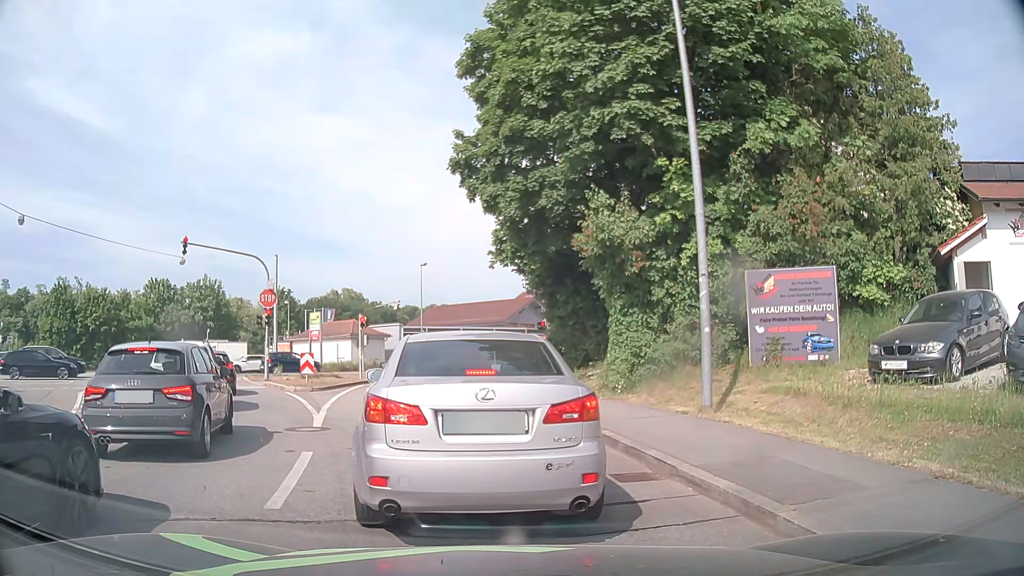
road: tertiary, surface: asphalt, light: Day
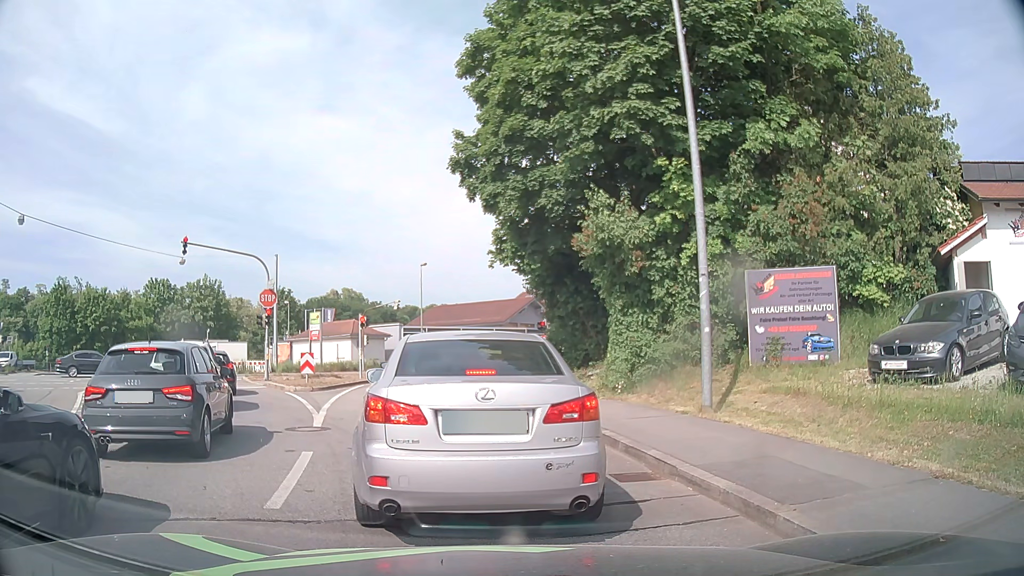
(0.0, +0.1) m; 0°
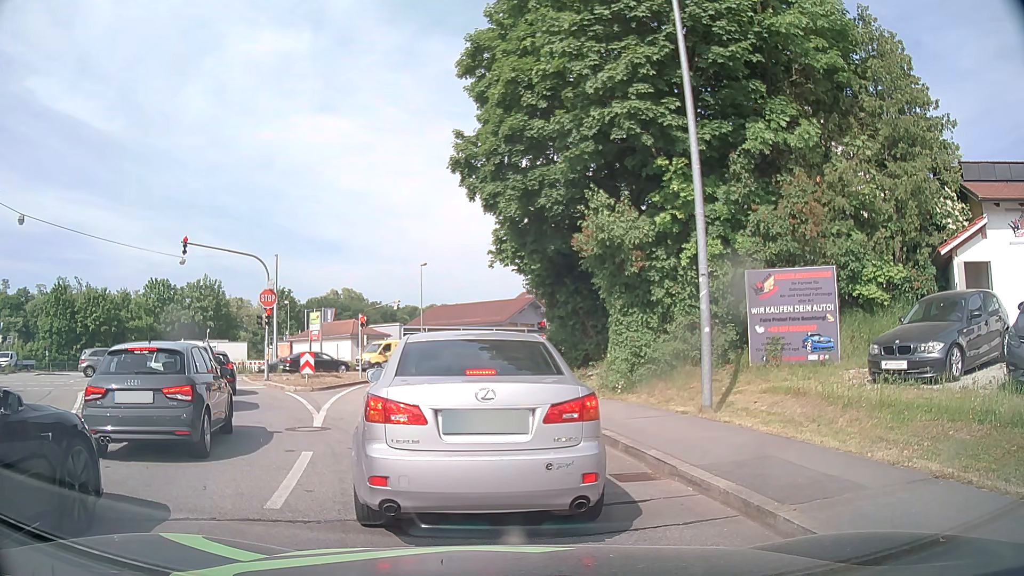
(0.0, 0.0) m; 0°
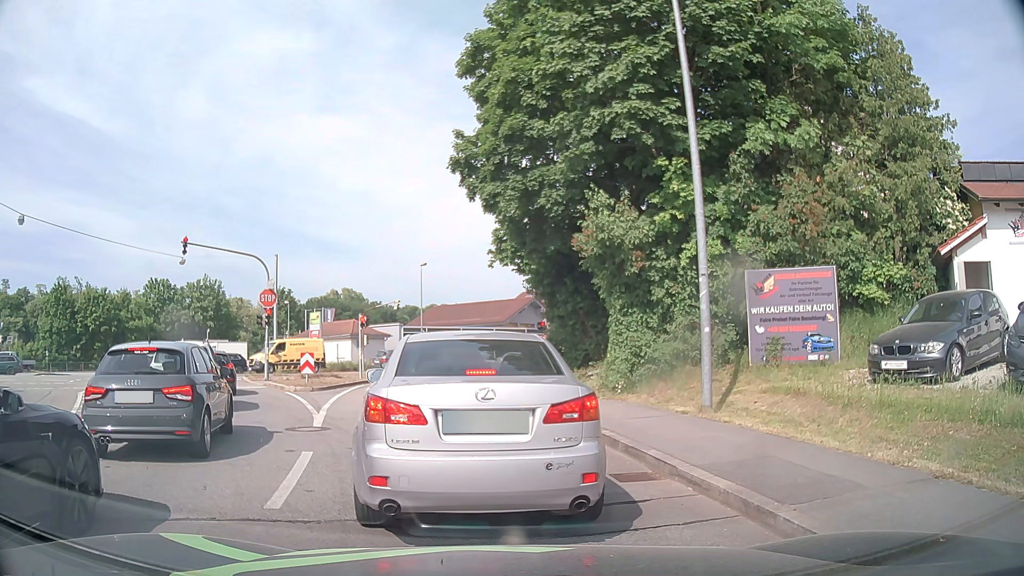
(0.0, 0.0) m; 0°
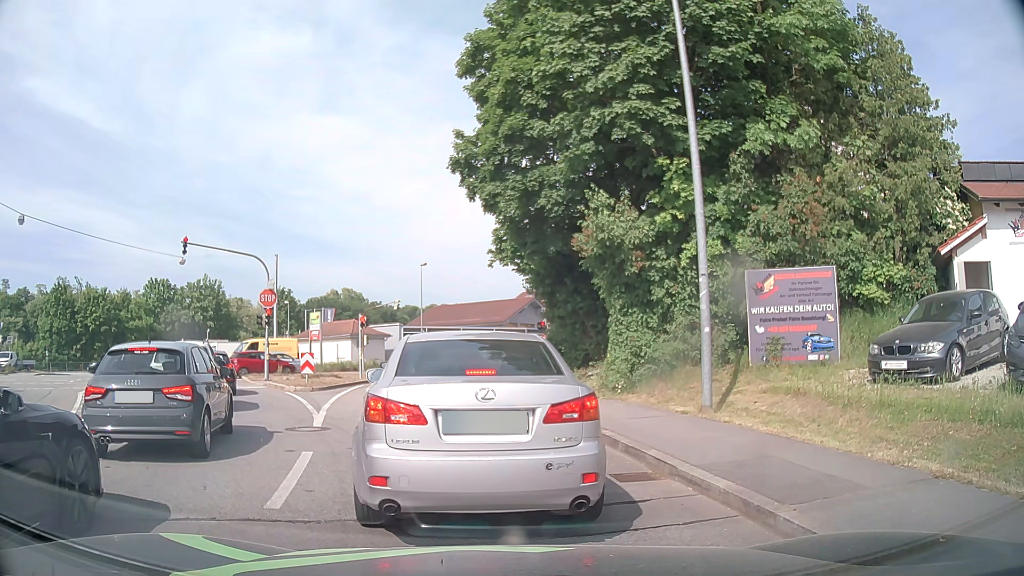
(0.0, 0.0) m; 0°
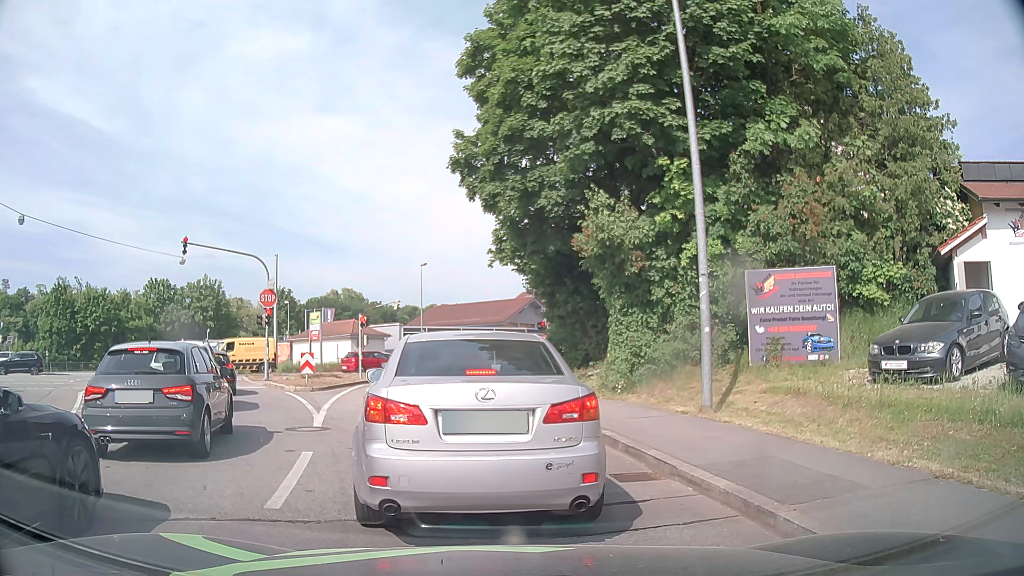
(0.0, 0.0) m; 0°
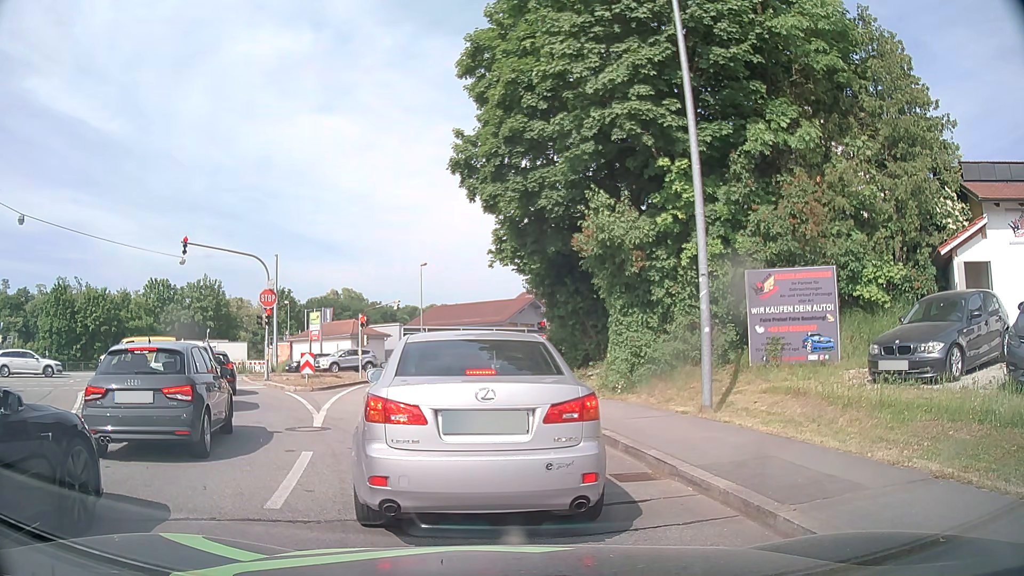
(0.0, 0.0) m; 0°
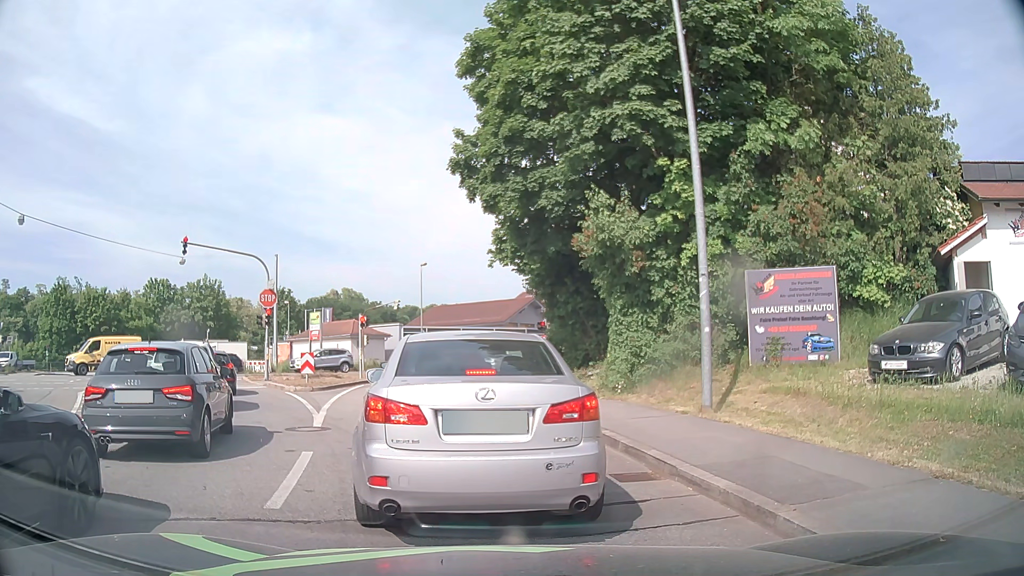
(0.0, 0.0) m; 0°
